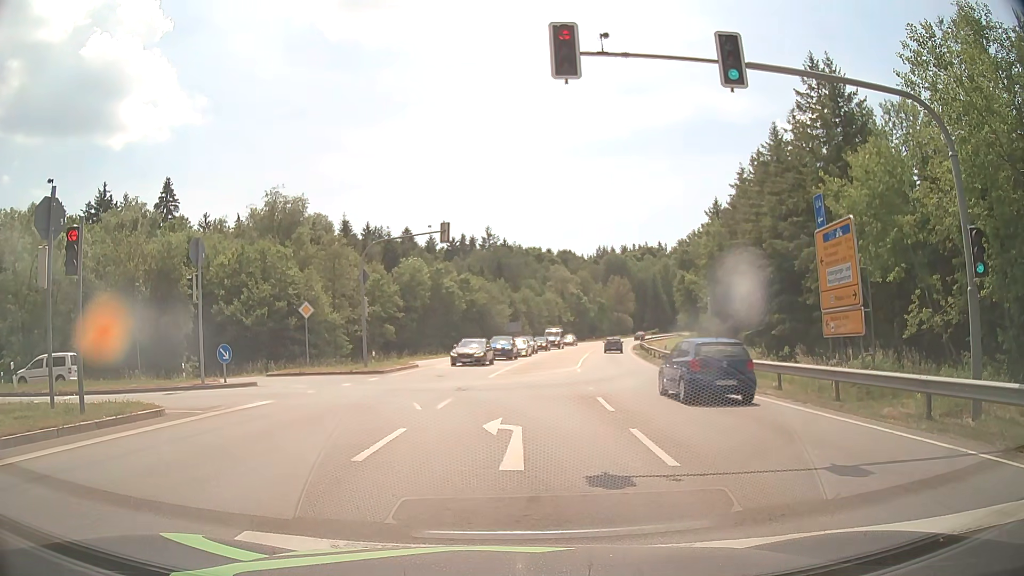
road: secondary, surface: asphalt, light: Day
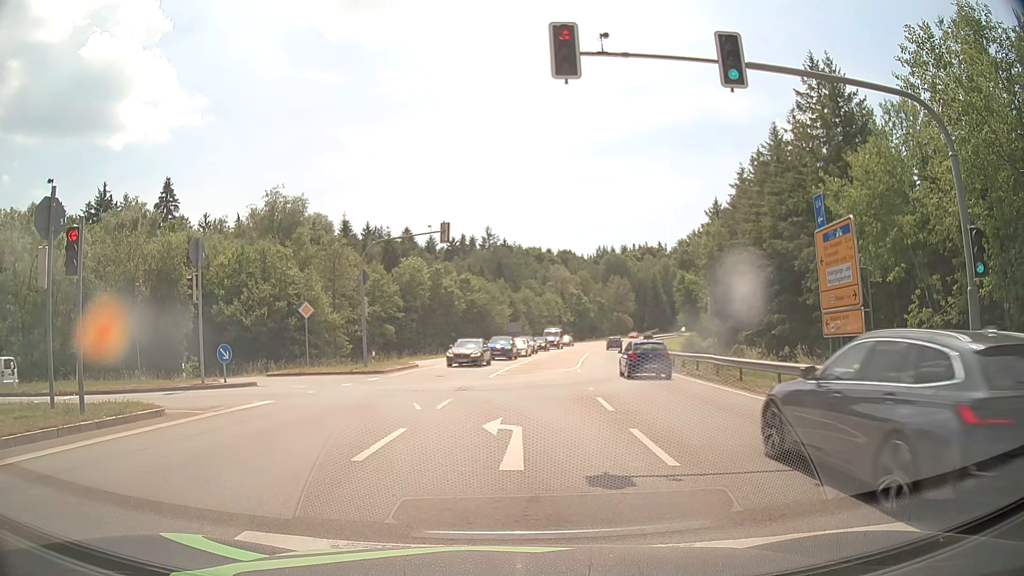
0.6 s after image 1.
(0.0, 0.0) m; 0°
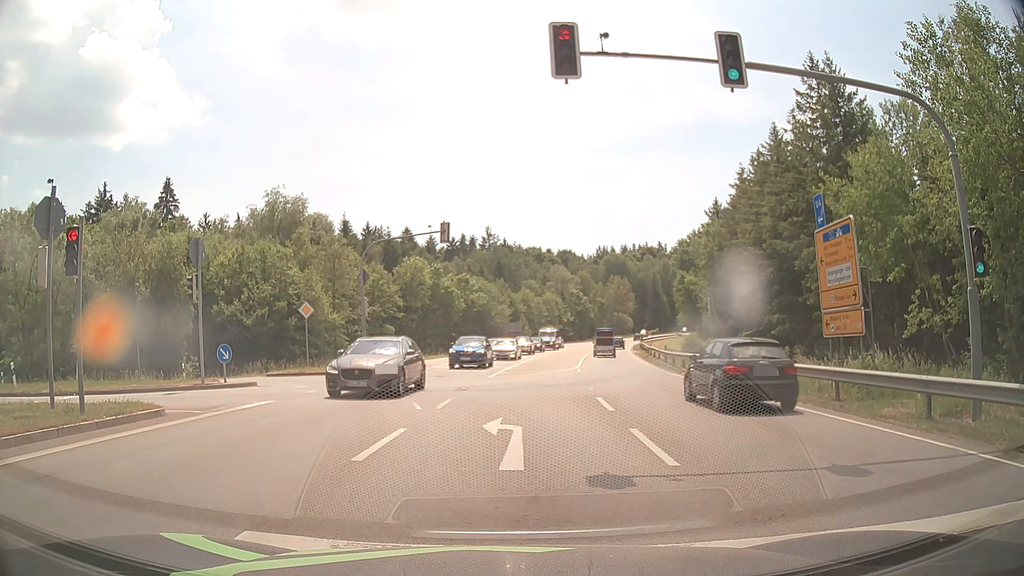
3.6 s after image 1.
(0.0, 0.0) m; 0°
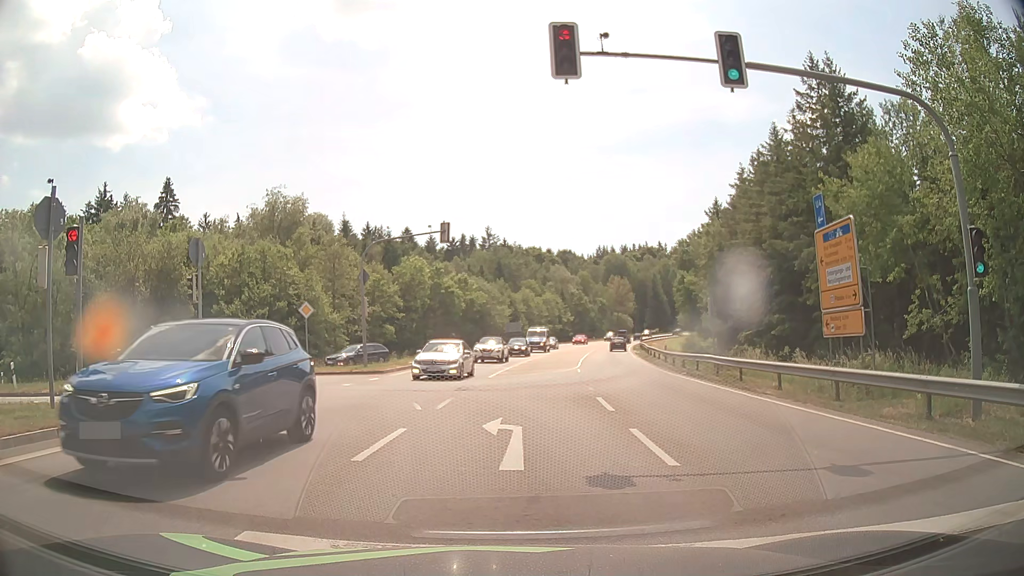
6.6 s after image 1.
(0.0, 0.0) m; 0°
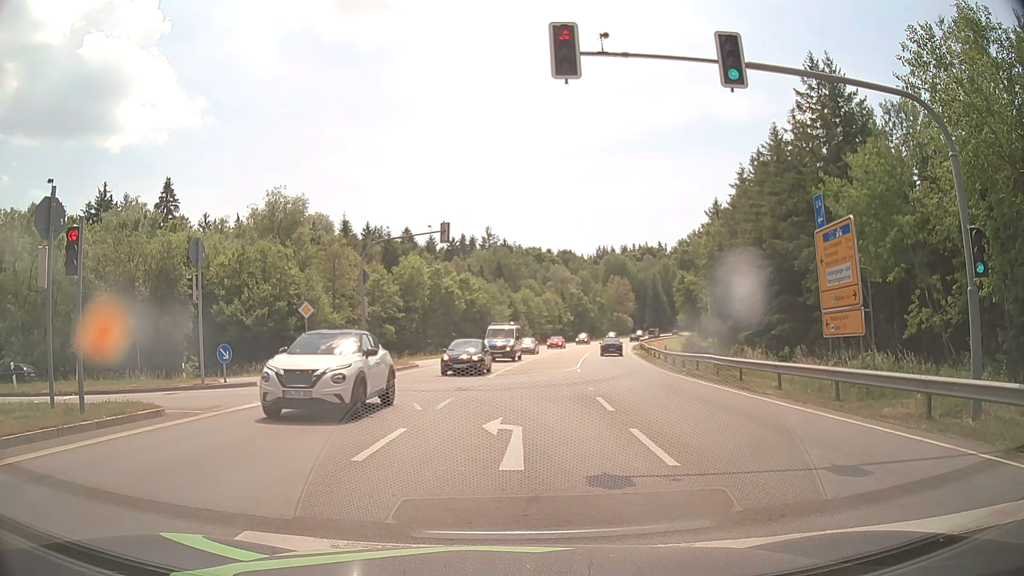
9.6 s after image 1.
(0.0, 0.0) m; 0°
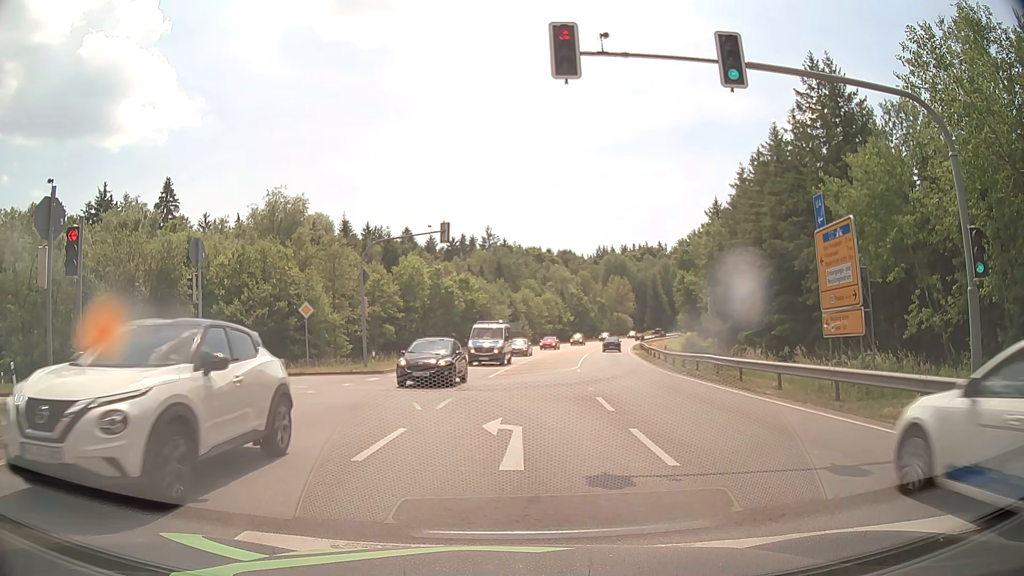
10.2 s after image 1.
(0.0, 0.0) m; 0°
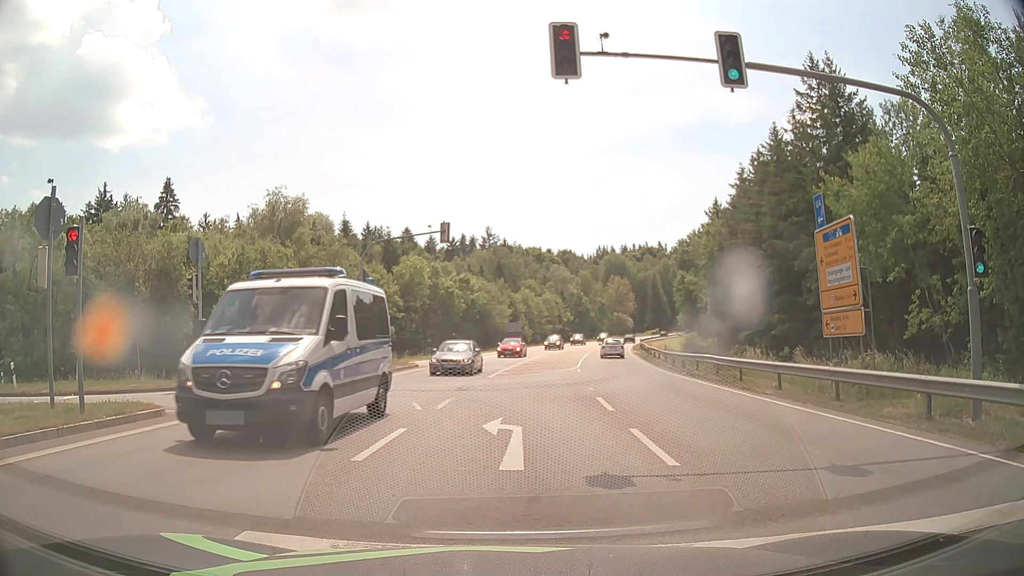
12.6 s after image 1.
(0.0, 0.0) m; 0°
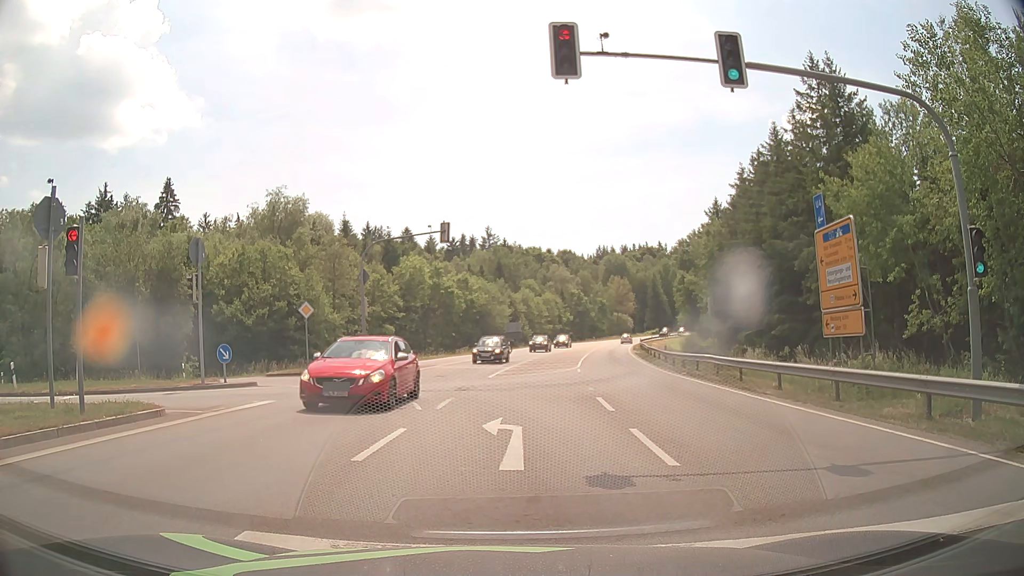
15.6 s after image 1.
(0.0, 0.0) m; 0°
(0, +10) (-3, +19) (-10, +26) (-20, +29) (-30, +30) (-40, +31) (-49, +33) (-59, +37) (-68, +41) (-77, +45) m
